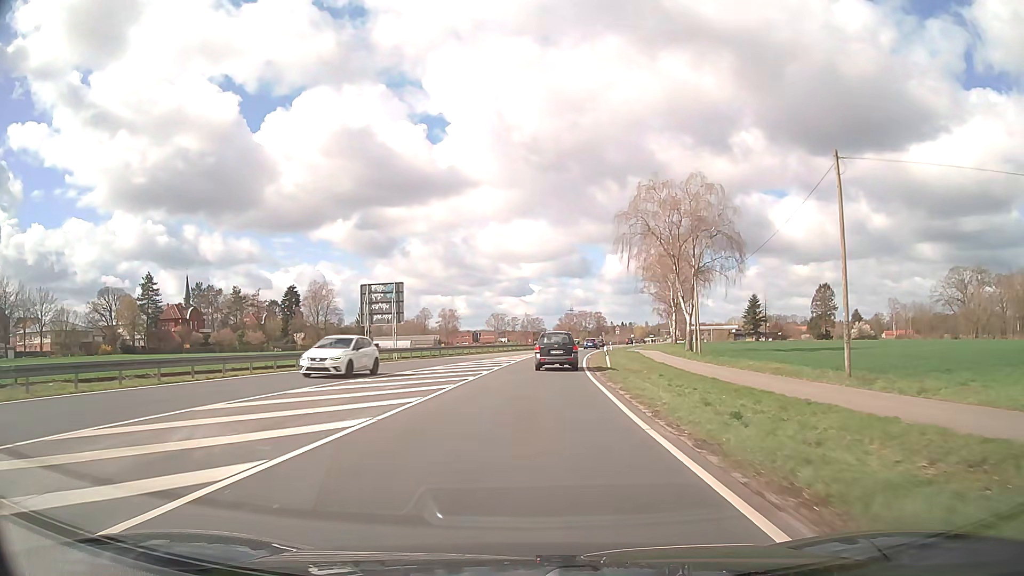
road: primary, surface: asphalt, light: Day
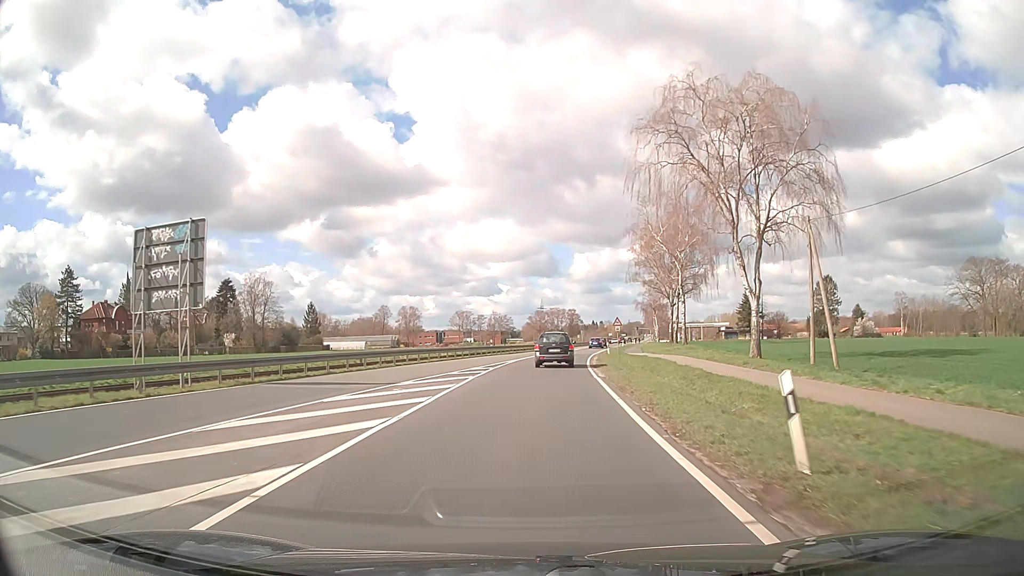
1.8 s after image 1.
(+0.7, +25.3) m; +3°
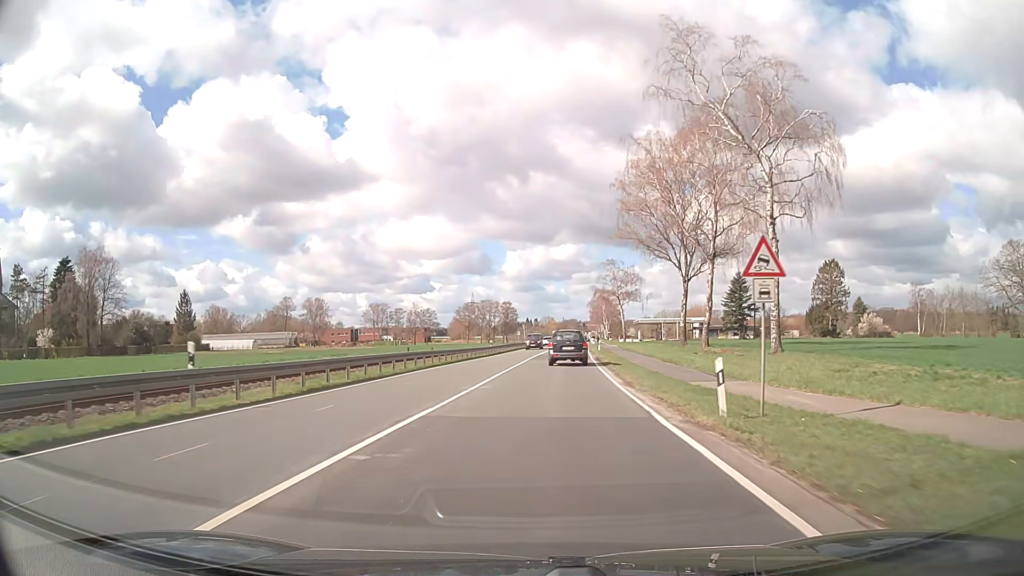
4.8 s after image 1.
(+2.1, +45.9) m; +5°
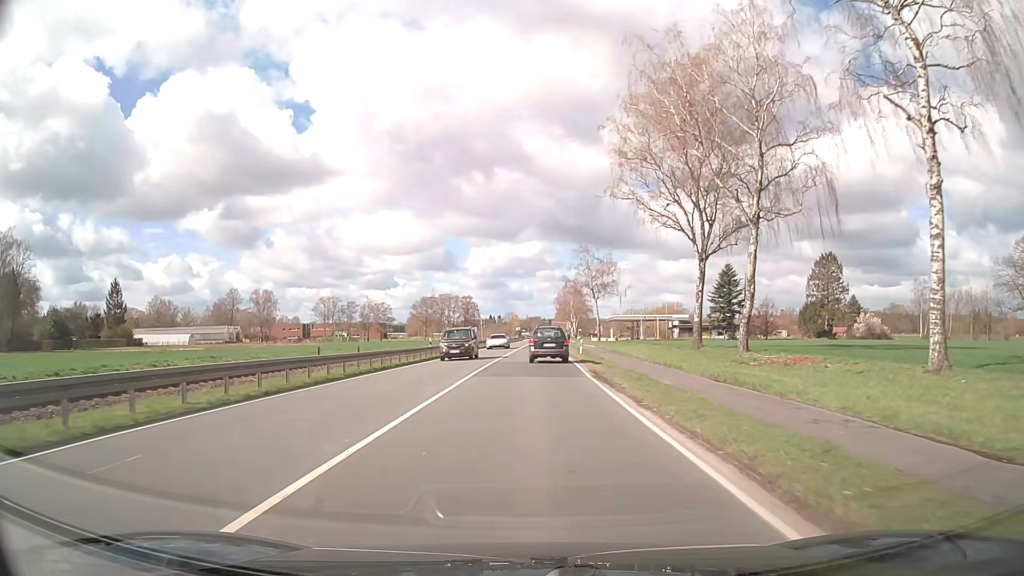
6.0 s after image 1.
(+0.6, +17.7) m; +3°
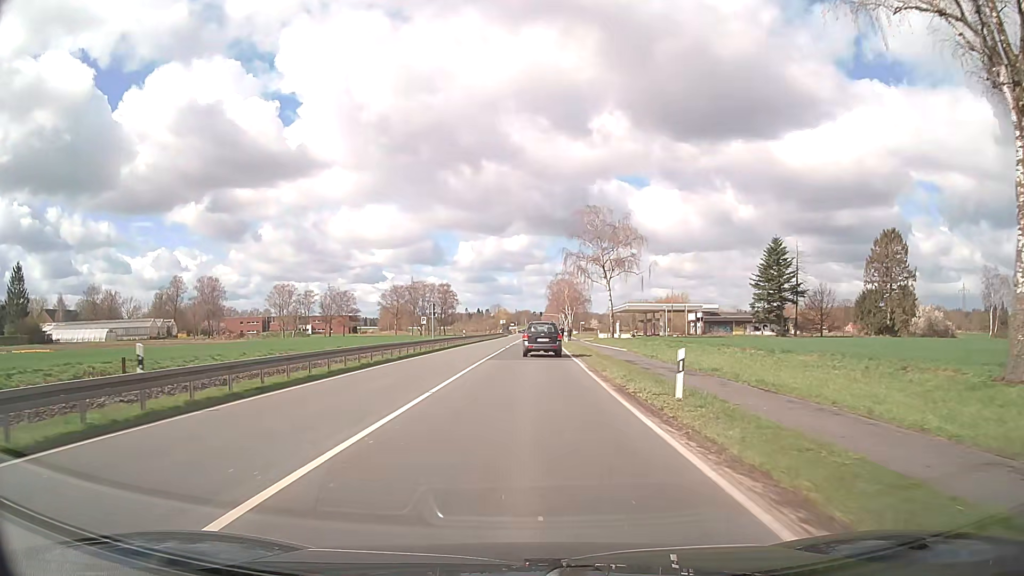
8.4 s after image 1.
(+0.4, +33.2) m; +1°
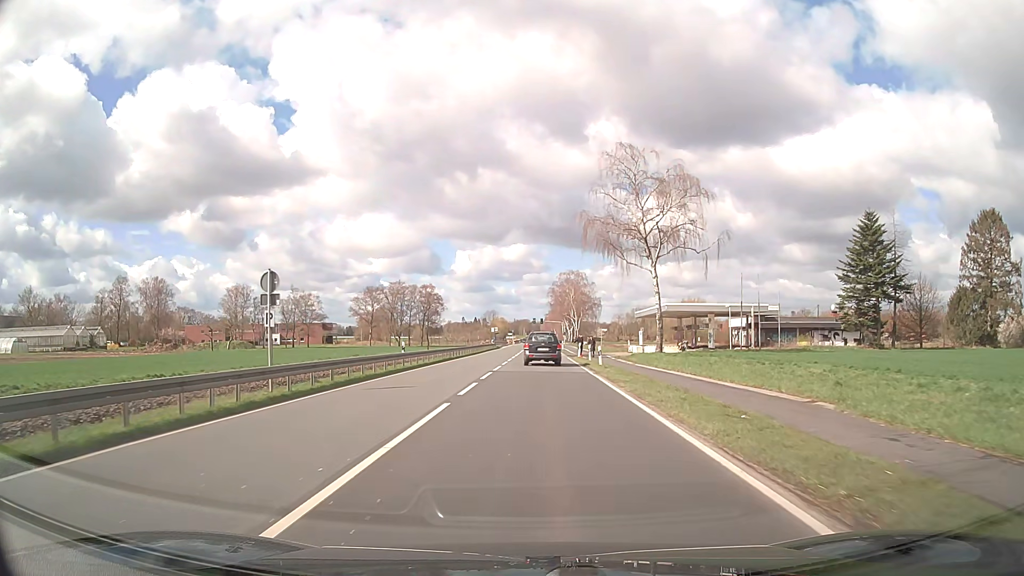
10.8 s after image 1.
(-0.2, +31.4) m; 0°
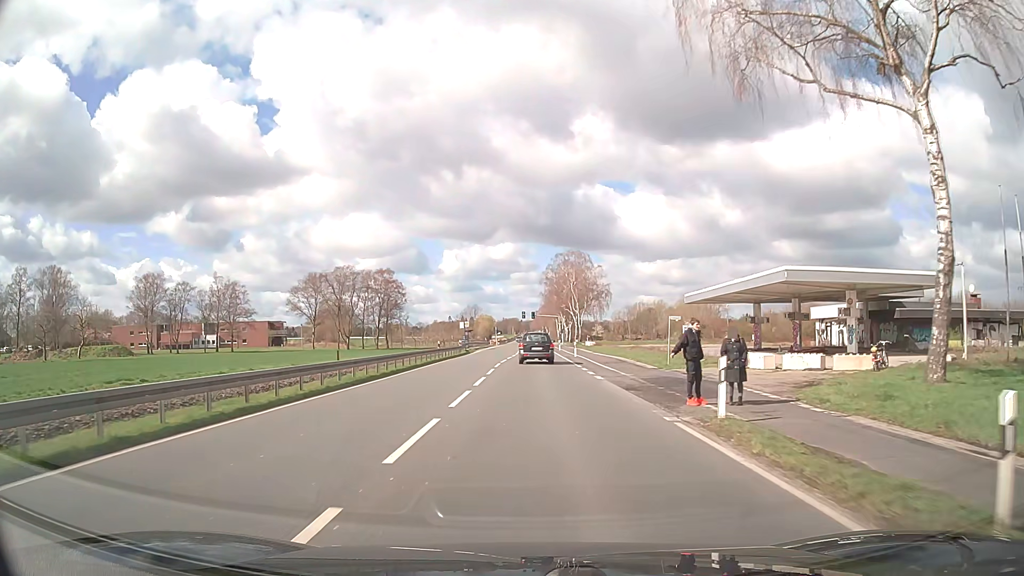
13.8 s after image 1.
(+0.3, +39.1) m; +1°
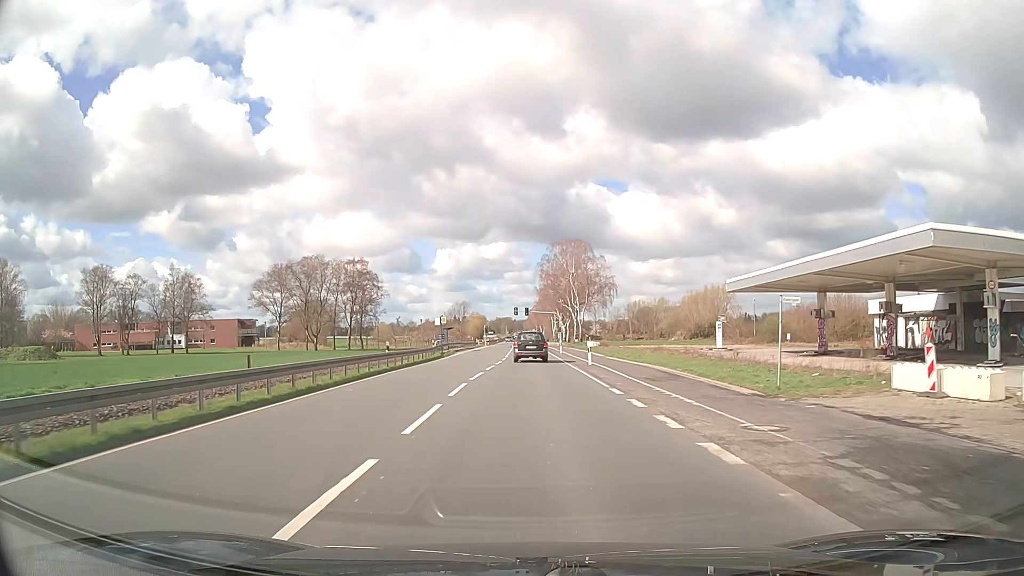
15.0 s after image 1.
(0.0, +16.1) m; 0°
(0, +10) (0, +20) (0, +30) (0, +40) (0, +50) (0, +60) (0, +70) (0, +80) (0, +90) (-1, +100) m
